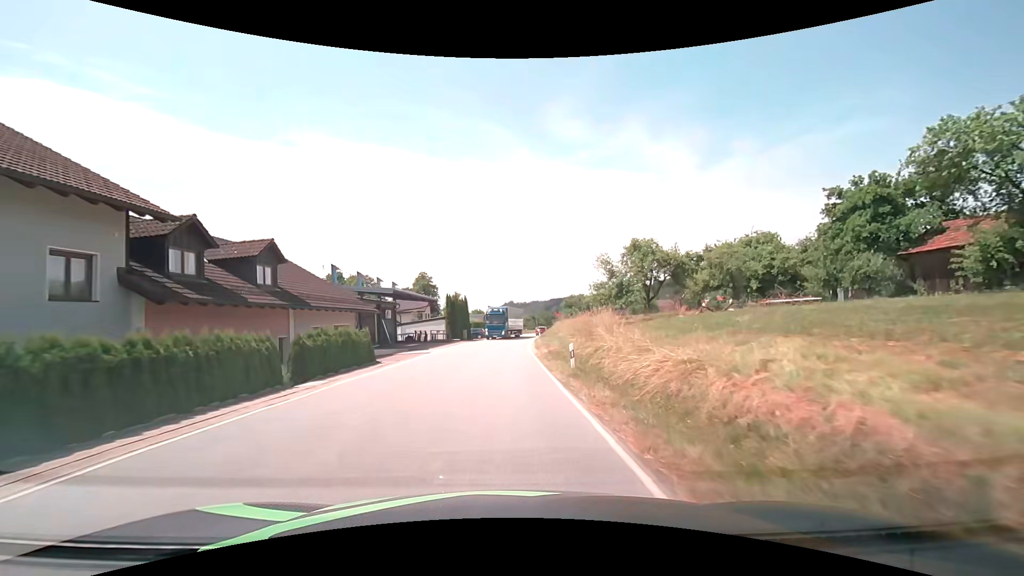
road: secondary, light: Day
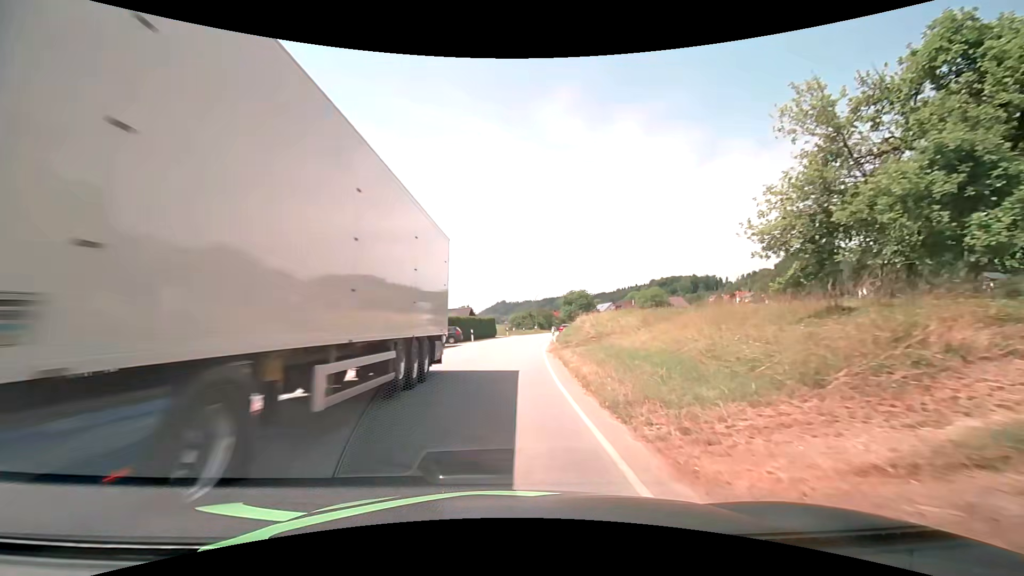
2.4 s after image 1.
(+0.1, +25.5) m; +1°
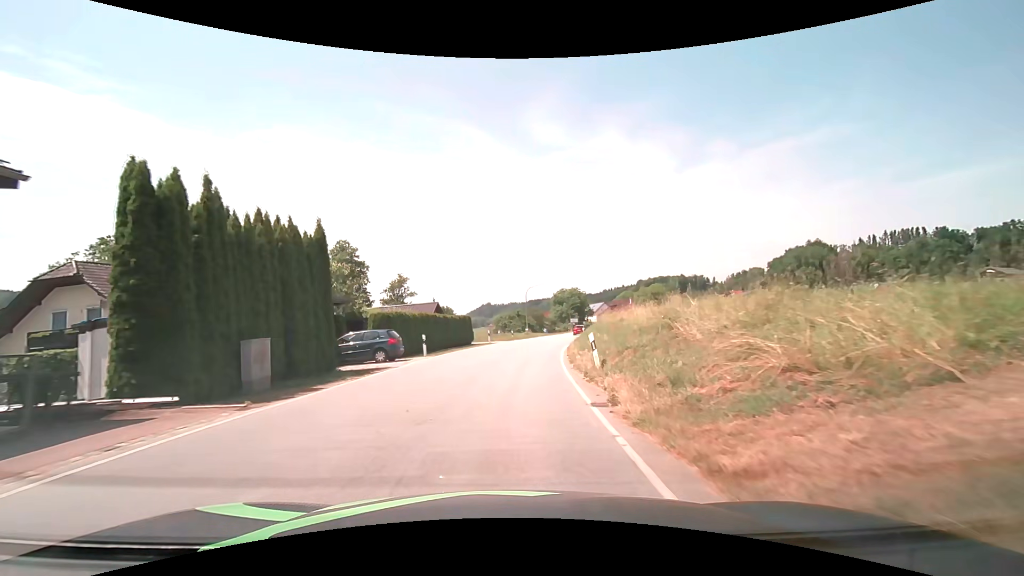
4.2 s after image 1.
(+0.1, +19.2) m; +1°
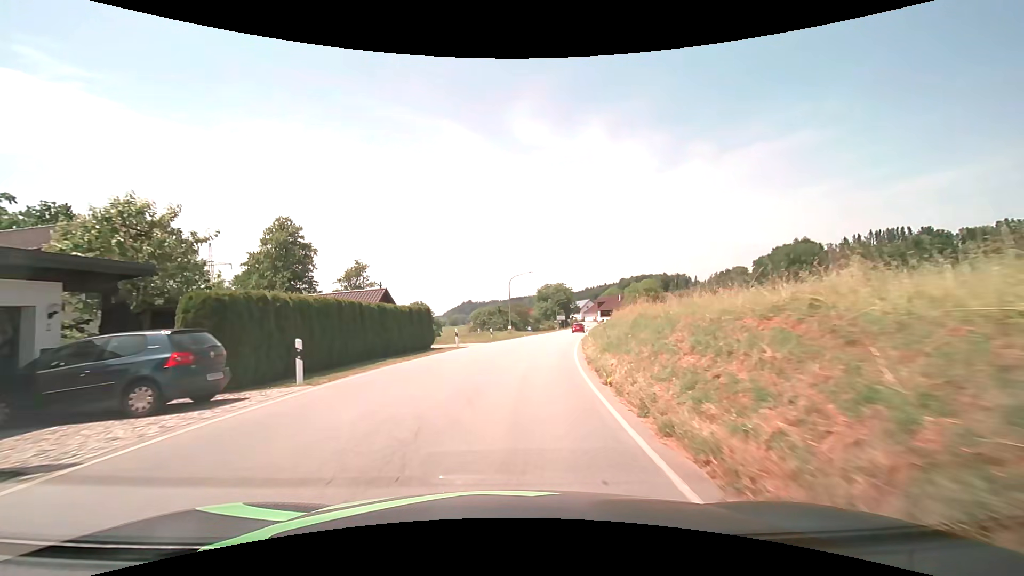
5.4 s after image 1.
(+0.3, +13.1) m; +3°
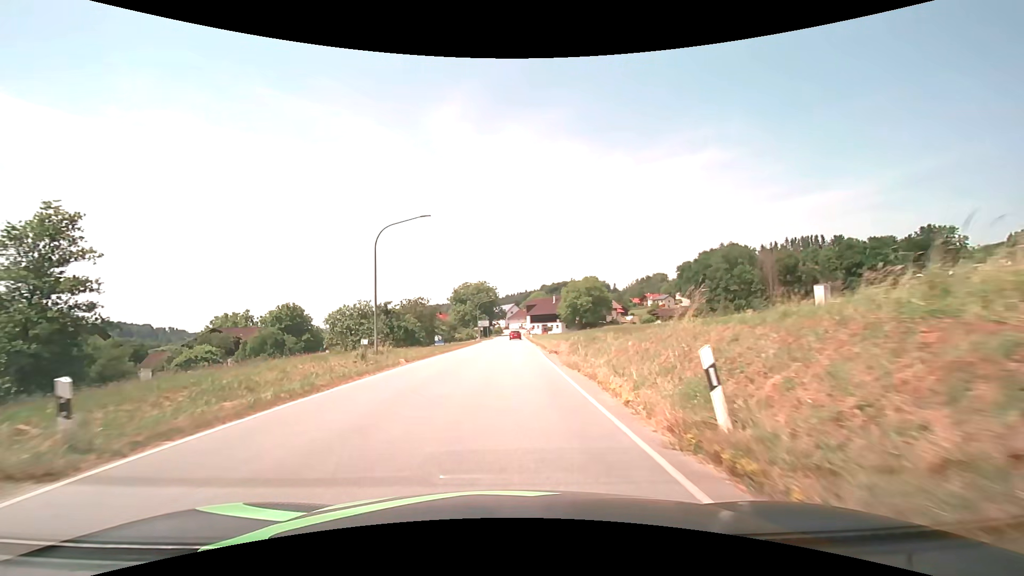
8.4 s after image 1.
(+2.6, +32.9) m; +9°
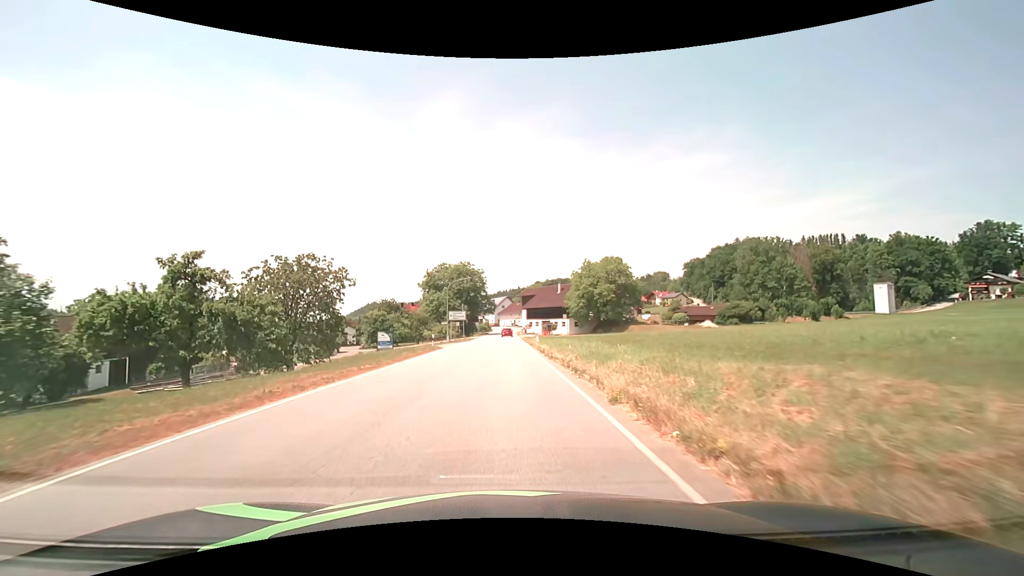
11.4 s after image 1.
(+0.6, +33.3) m; +1°
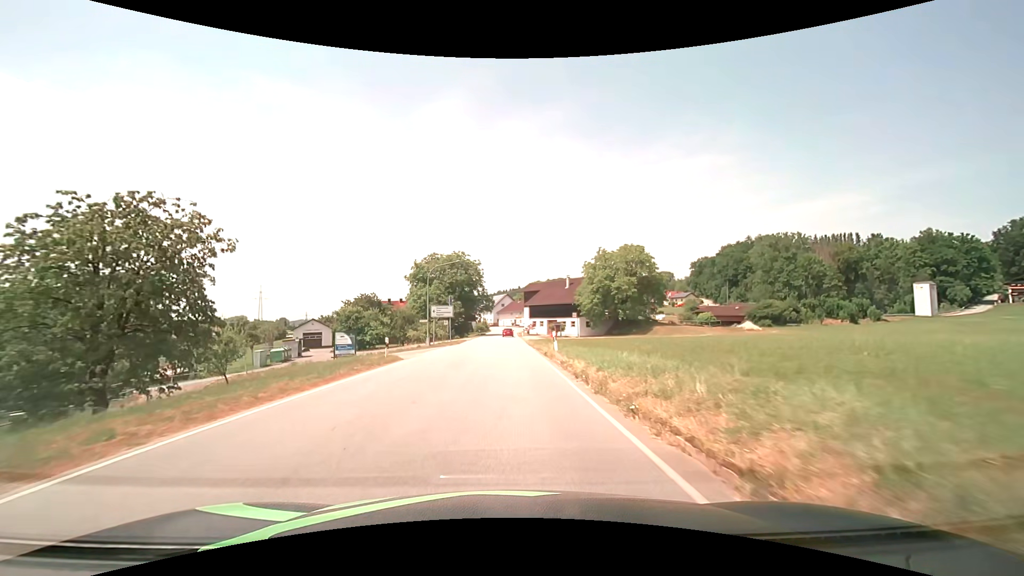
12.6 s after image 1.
(+0.1, +13.8) m; 0°
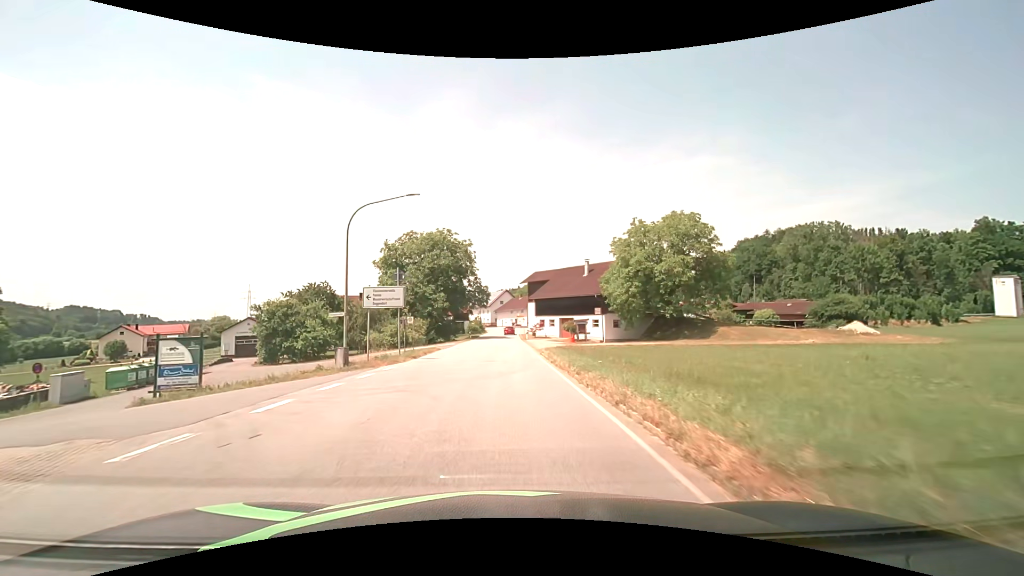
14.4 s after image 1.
(0.0, +21.4) m; 0°
(0, +10) (0, +20) (0, +30) (0, +40) (0, +50) (0, +60) (+1, +70) (+1, +80) (+1, +90) (+1, +100) m
